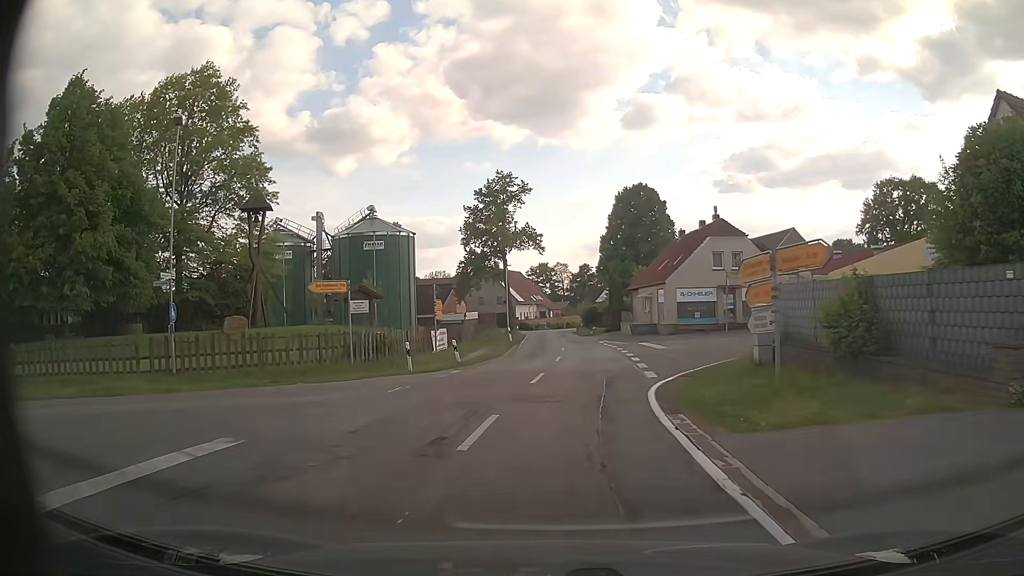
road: tertiary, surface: asphalt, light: Day
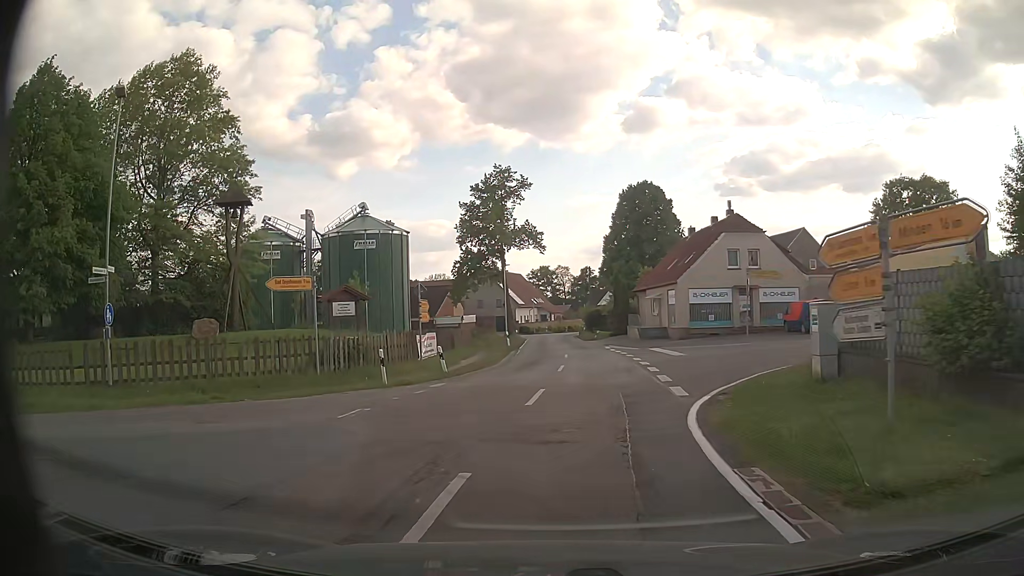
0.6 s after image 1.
(0.0, +3.6) m; 0°
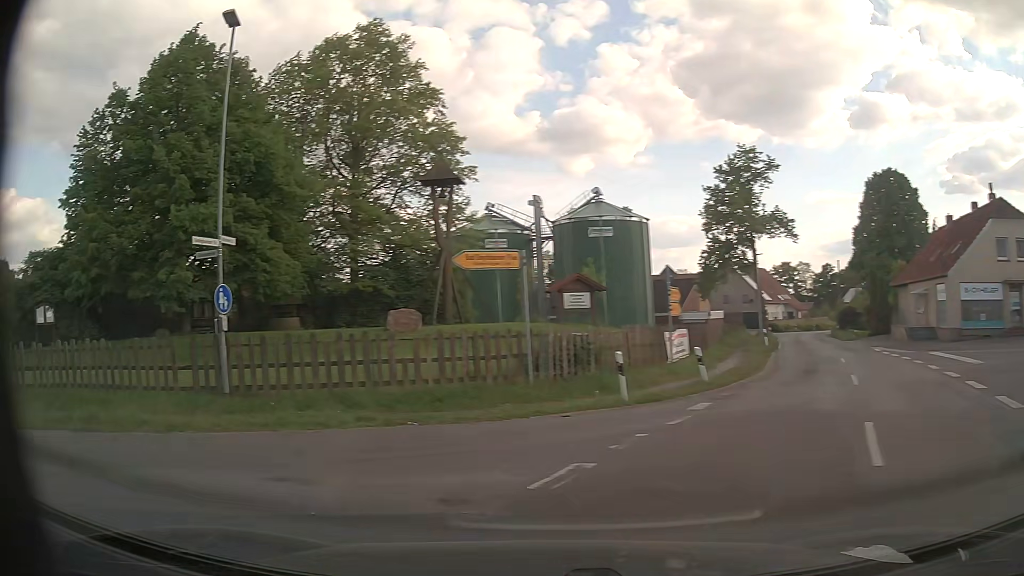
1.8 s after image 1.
(-0.6, +5.5) m; -20°
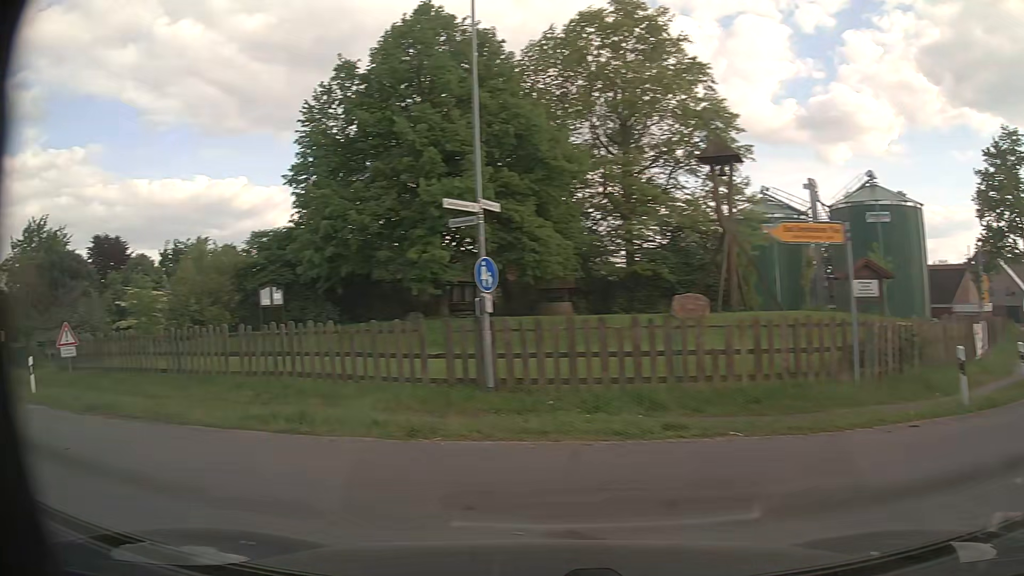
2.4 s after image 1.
(-0.5, +2.6) m; -22°
